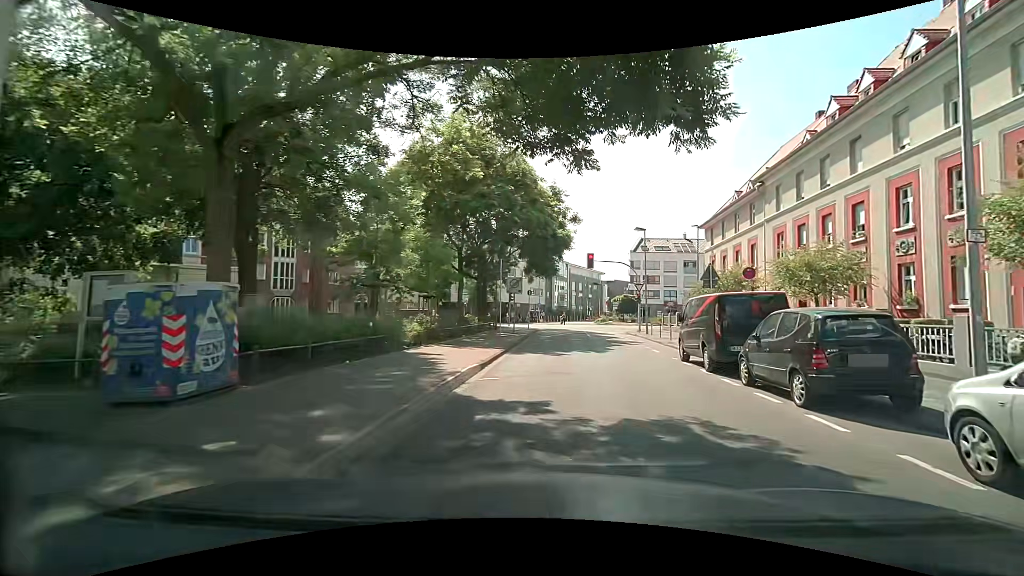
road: residential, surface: asphalt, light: Day
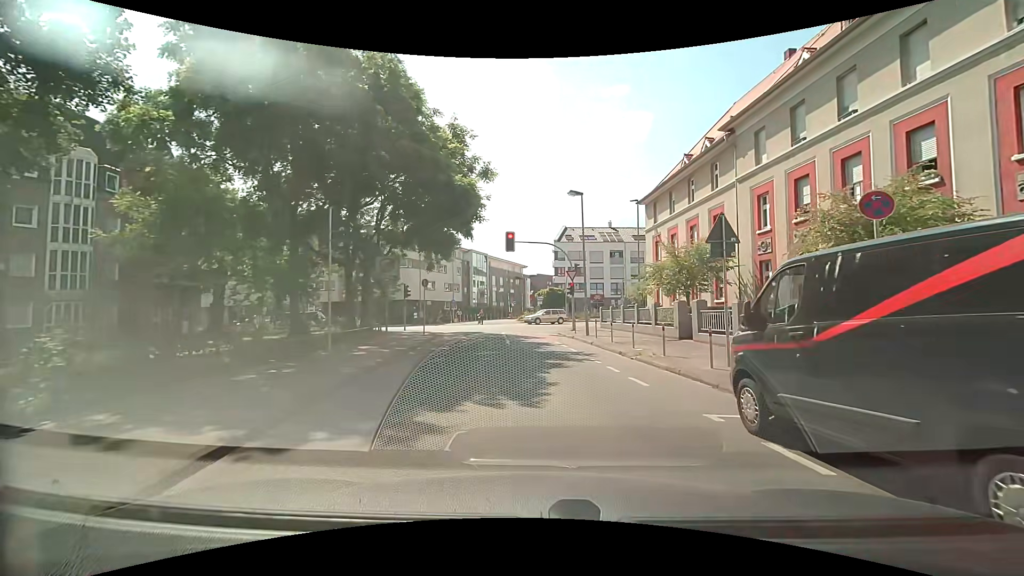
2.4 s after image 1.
(+0.9, +10.5) m; +9°
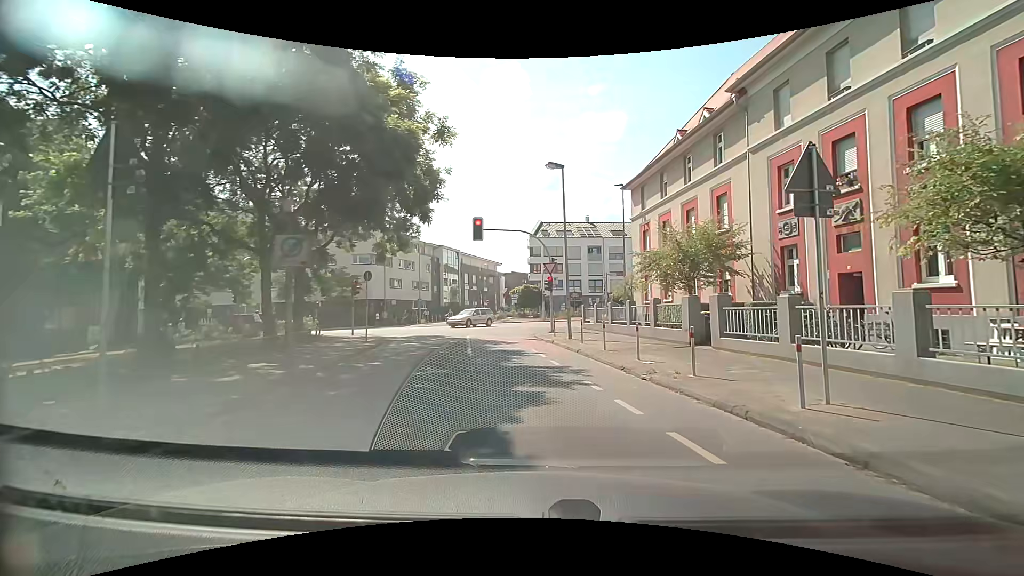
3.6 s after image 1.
(0.0, +4.9) m; +2°
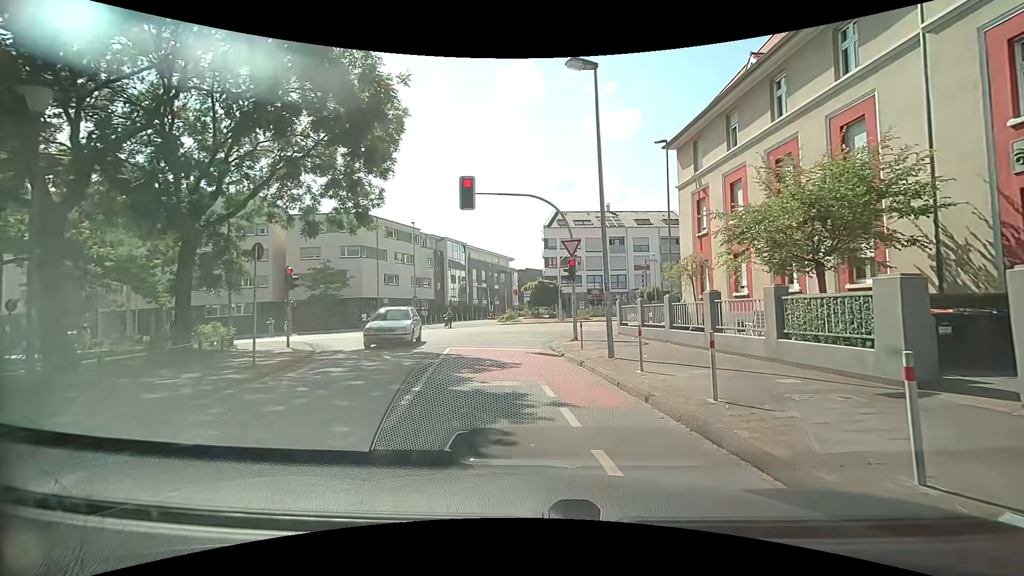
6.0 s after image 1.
(+0.1, +8.8) m; -2°
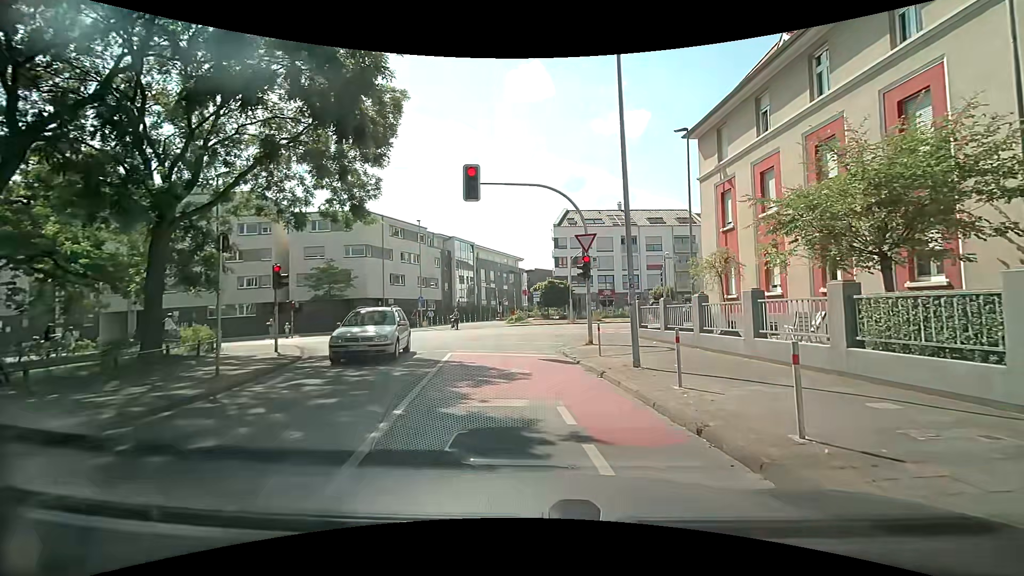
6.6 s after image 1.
(0.0, +1.8) m; -1°
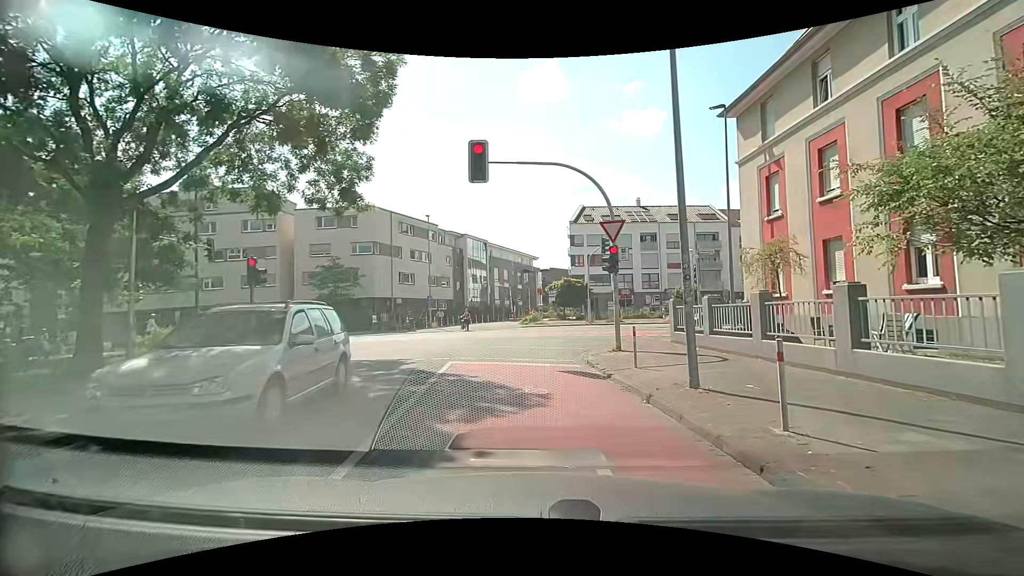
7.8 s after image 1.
(-0.1, +2.6) m; -1°
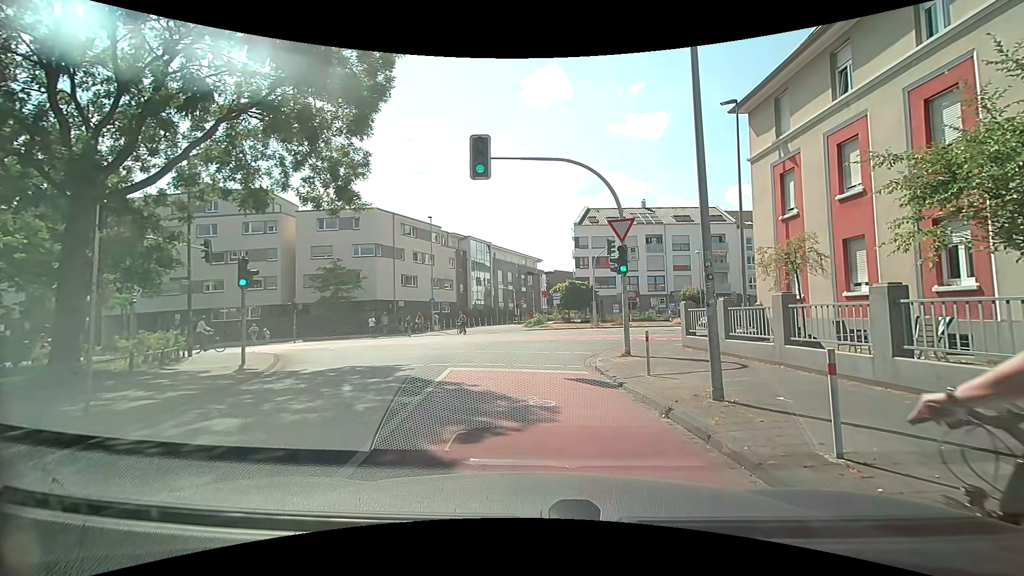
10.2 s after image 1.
(0.0, +0.8) m; 0°
